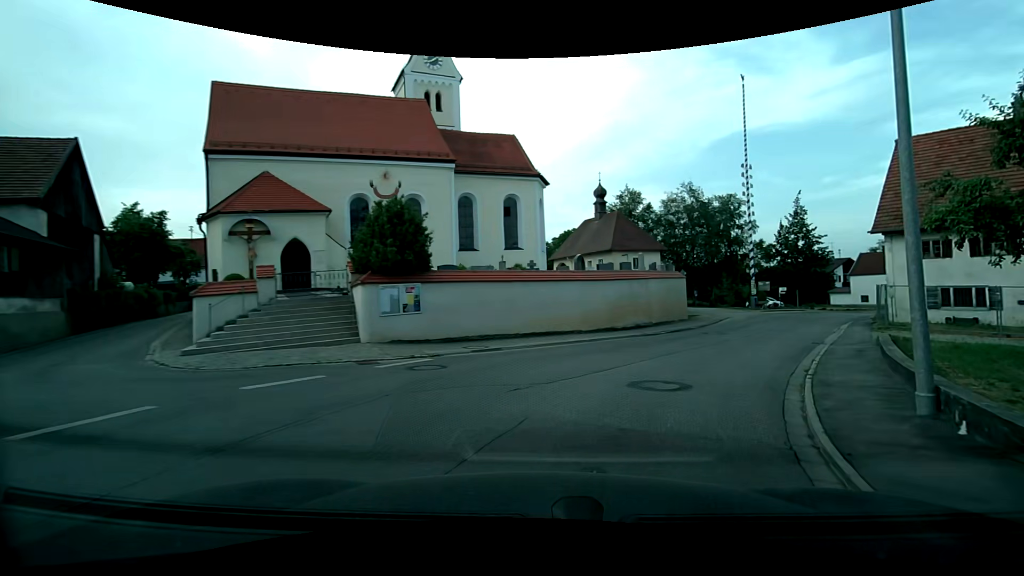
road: secondary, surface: asphalt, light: Day
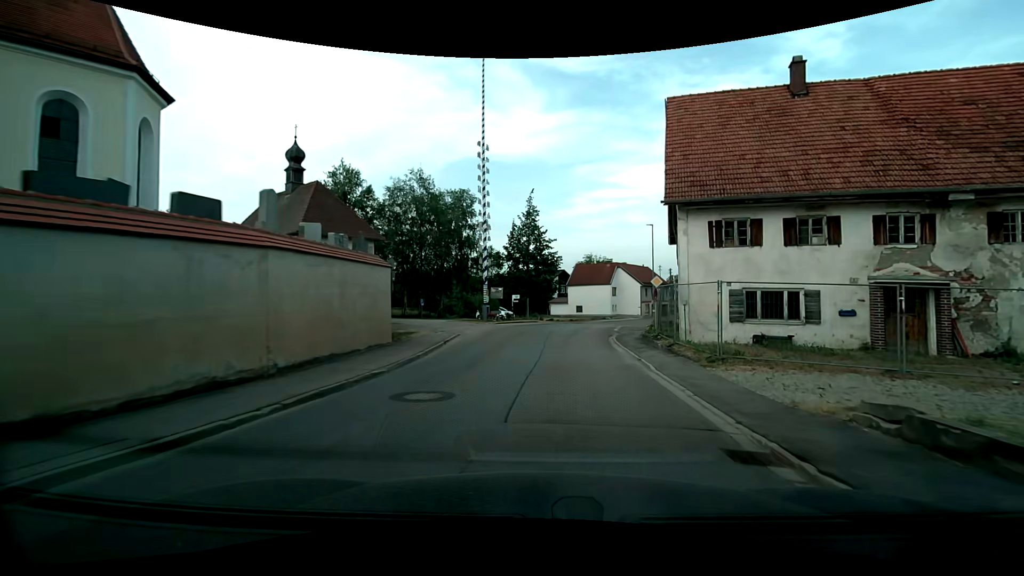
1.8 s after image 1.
(+4.3, +14.9) m; +28°
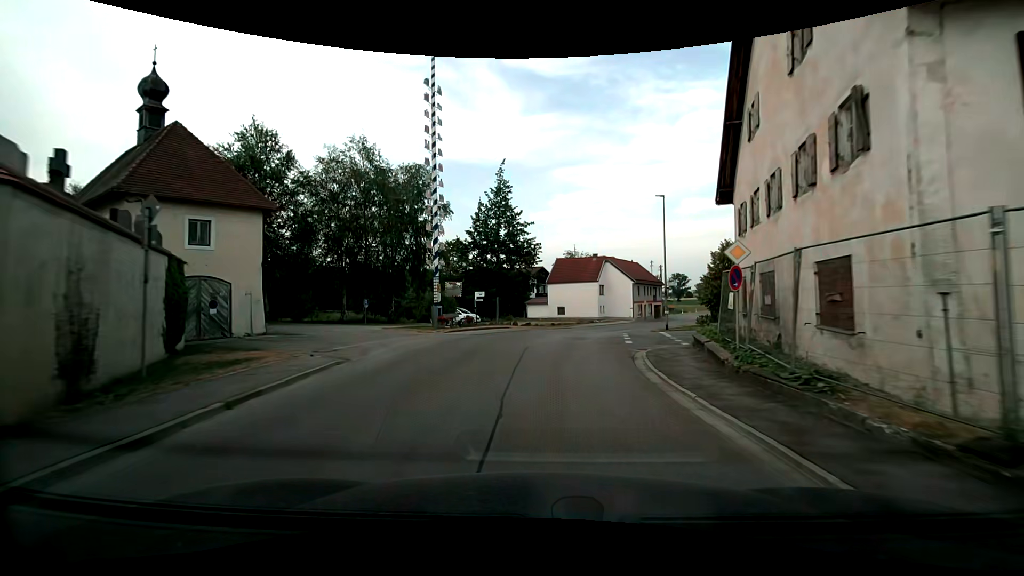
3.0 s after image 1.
(+0.5, +12.2) m; +3°
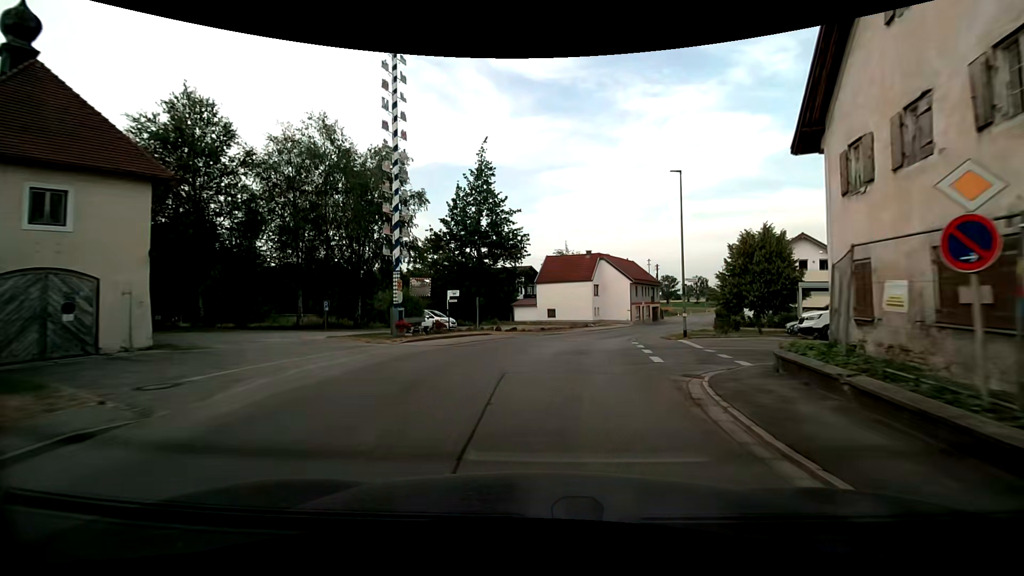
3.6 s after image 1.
(0.0, +6.5) m; +1°
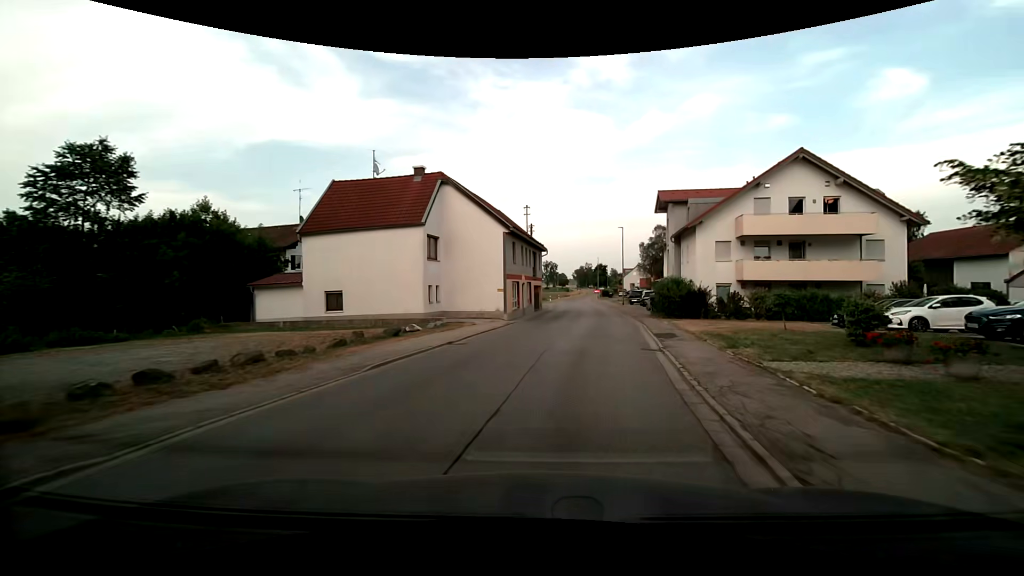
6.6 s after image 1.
(+3.8, +32.1) m; +16°
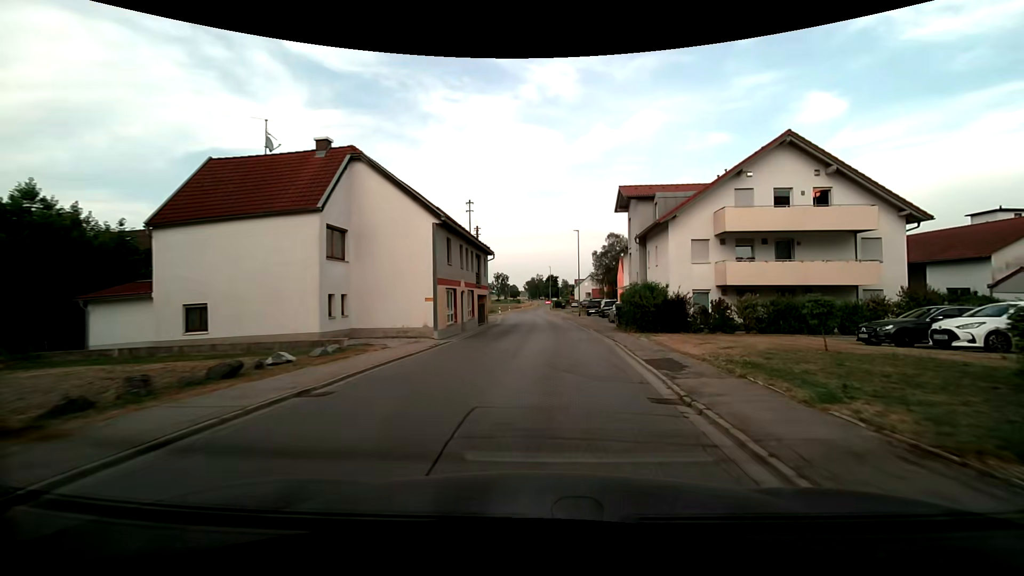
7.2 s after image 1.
(+0.4, +6.6) m; +6°
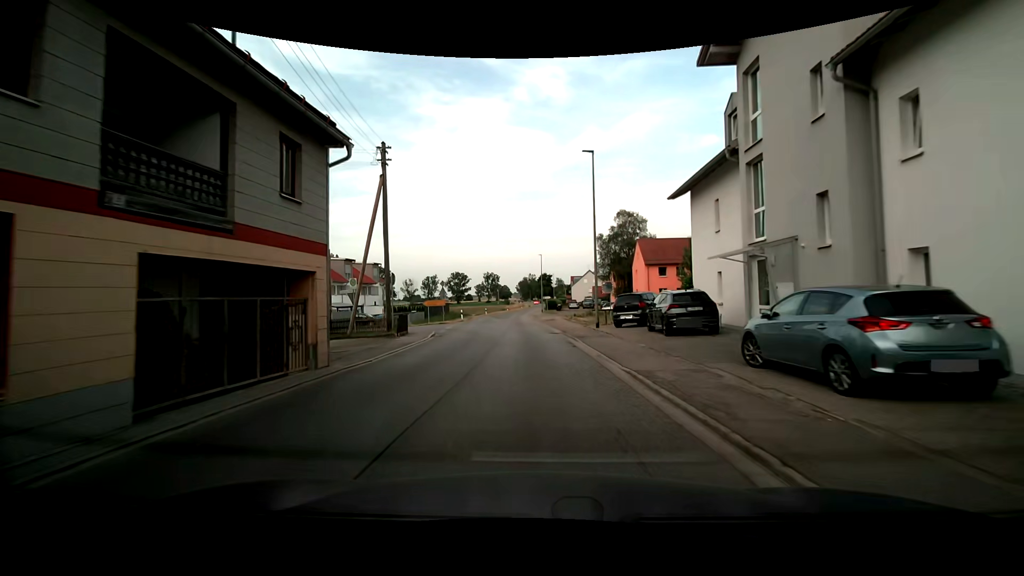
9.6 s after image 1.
(+1.1, +26.5) m; +1°
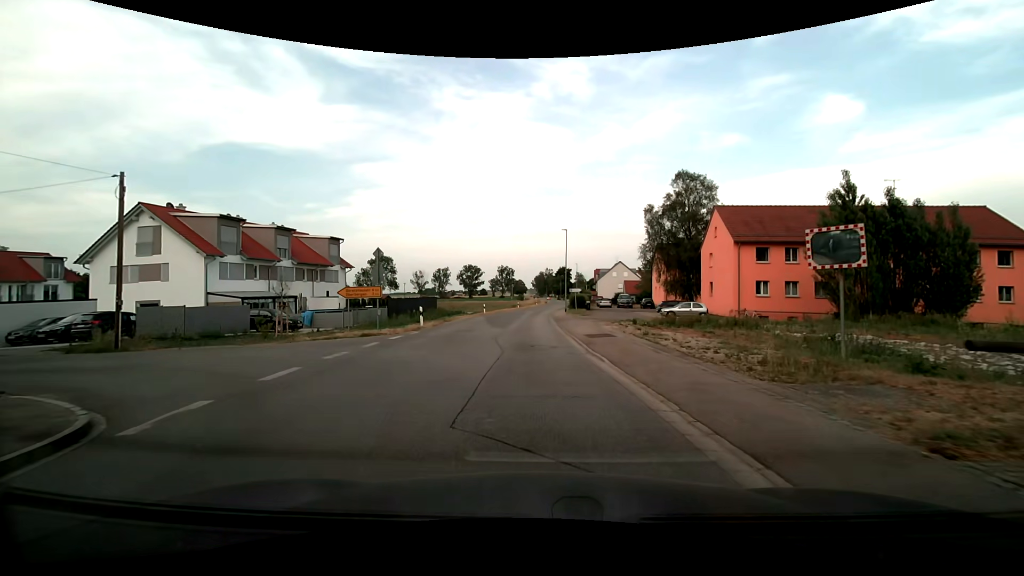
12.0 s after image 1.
(-0.5, +22.1) m; -1°
(-1, +10) (-9, +16) (-19, +18) (-29, +19) (-38, +21) (-48, +23) (-58, +25) (-68, +27) (-78, +29) (-87, +31) m
